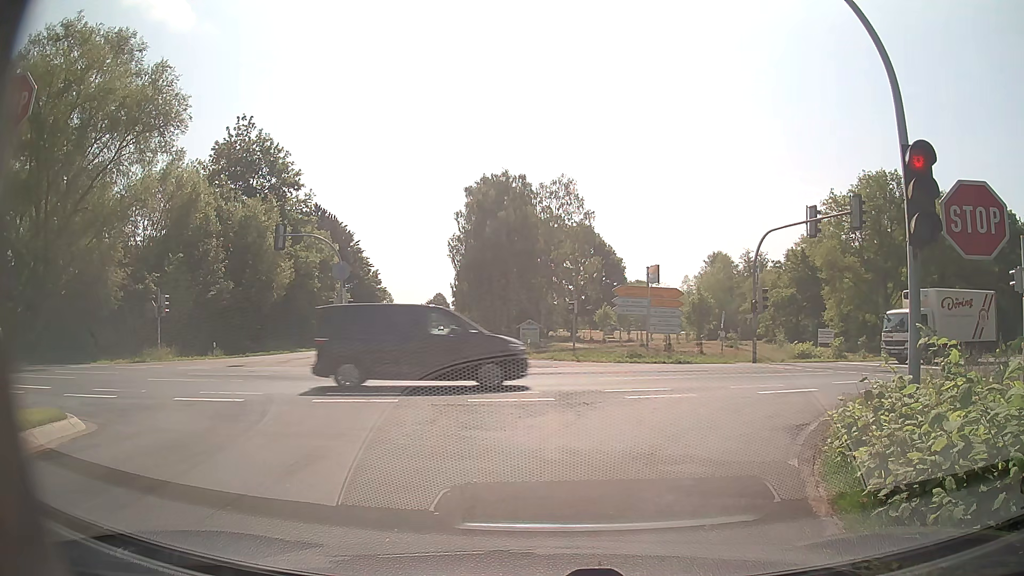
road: secondary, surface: asphalt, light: Day
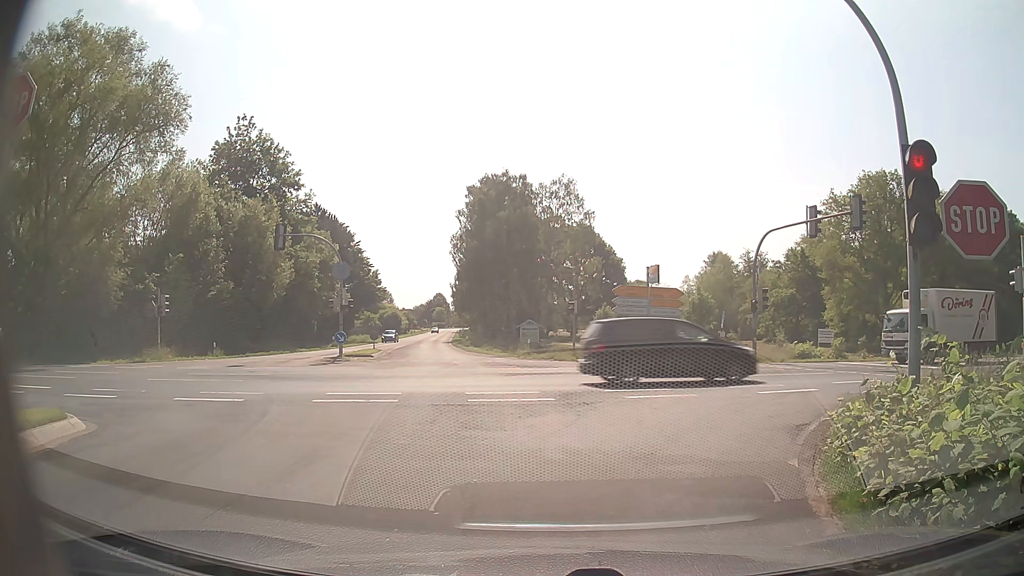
(0.0, 0.0) m; 0°
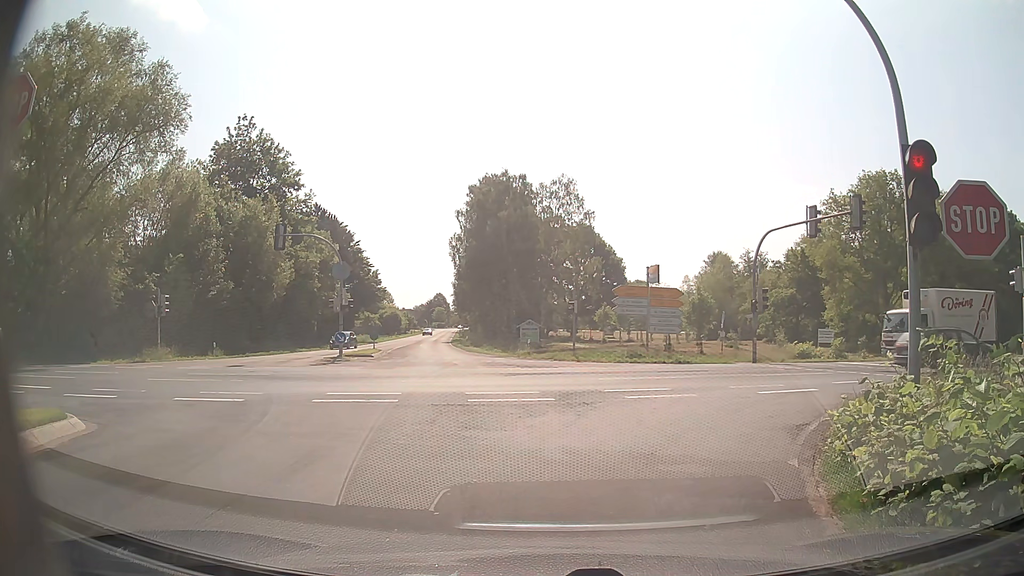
(0.0, 0.0) m; 0°
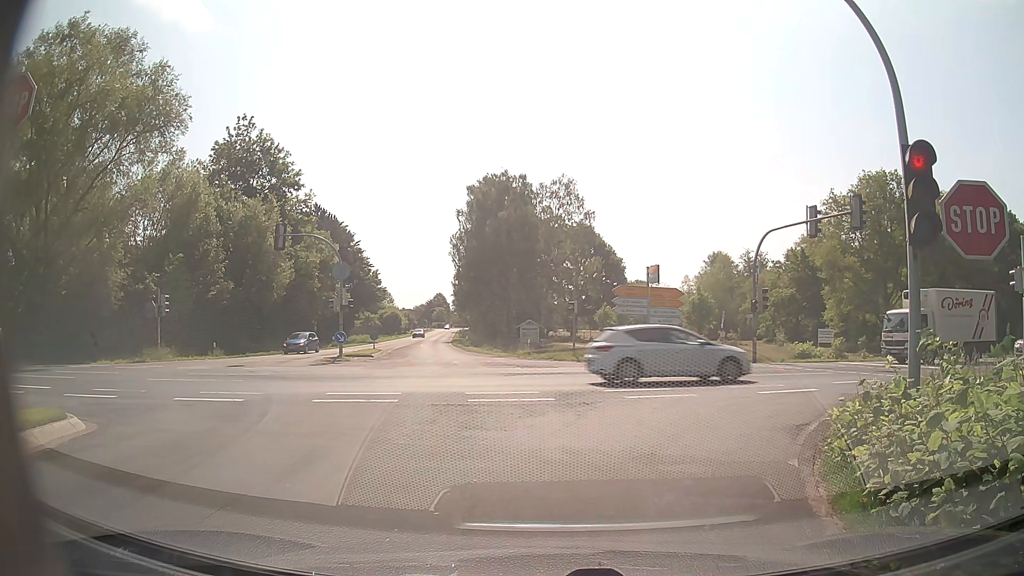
(0.0, 0.0) m; 0°
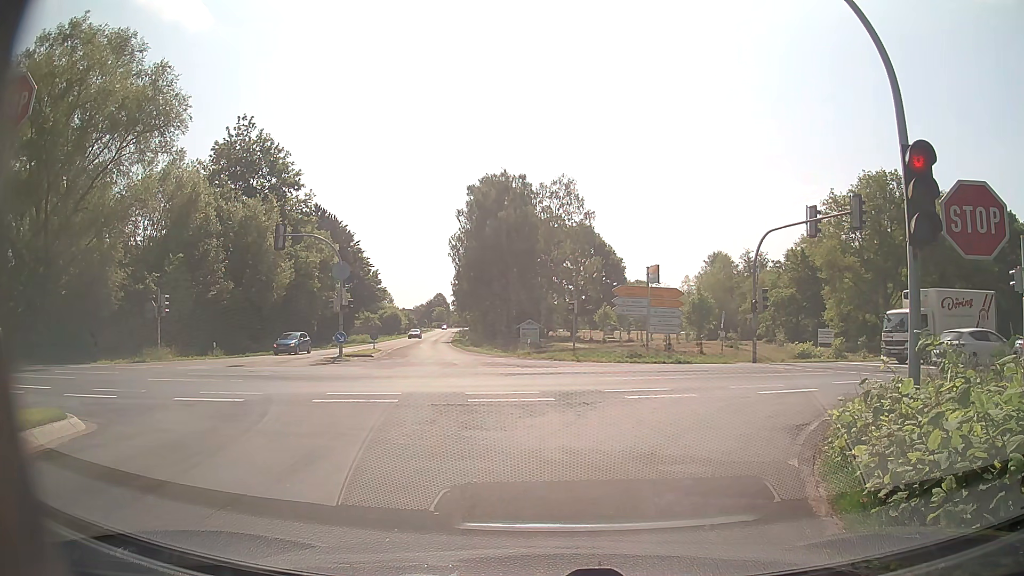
(0.0, 0.0) m; 0°
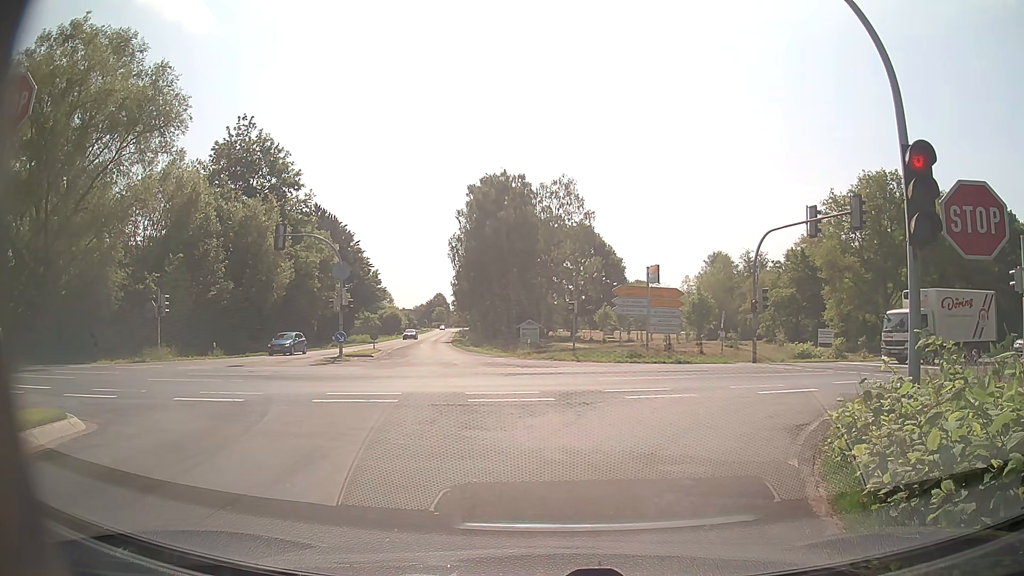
(0.0, 0.0) m; 0°
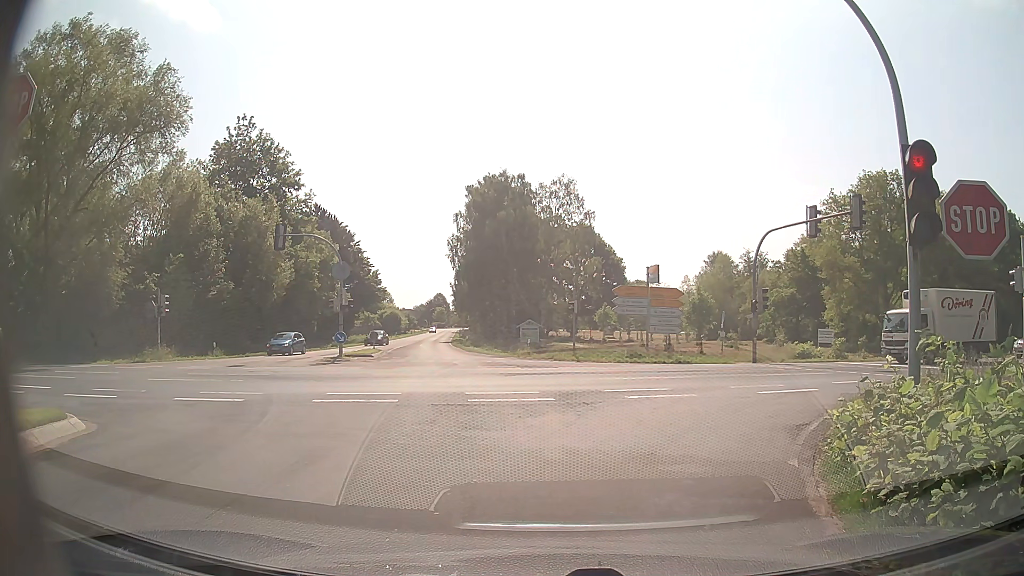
(0.0, 0.0) m; 0°
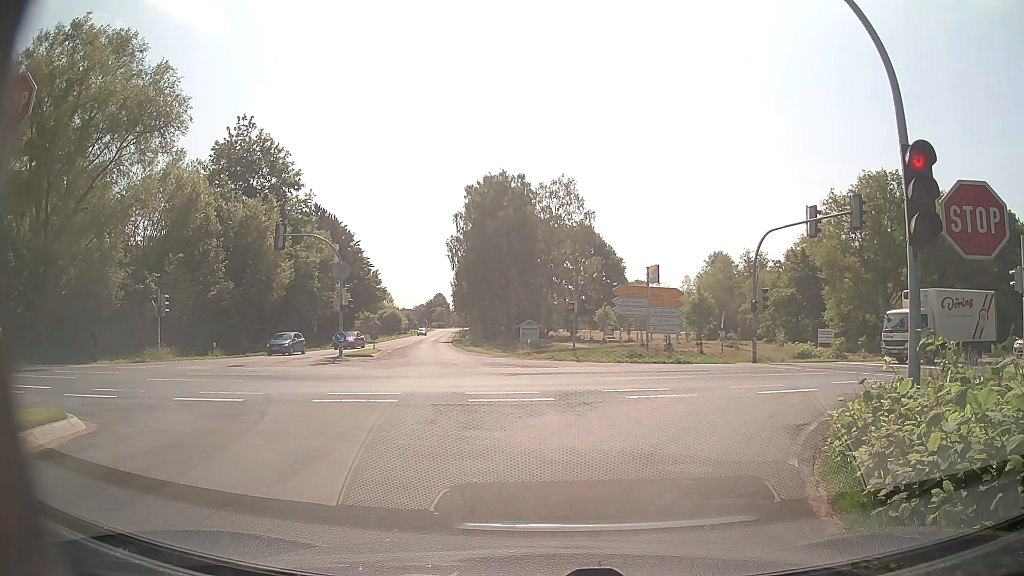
(0.0, 0.0) m; 0°
(+1, +10) (+6, +18) (+15, +22) (+25, +24) (+34, +27) (+44, +29) (+54, +31) (+64, +34) (+73, +36) (+83, +39) m
